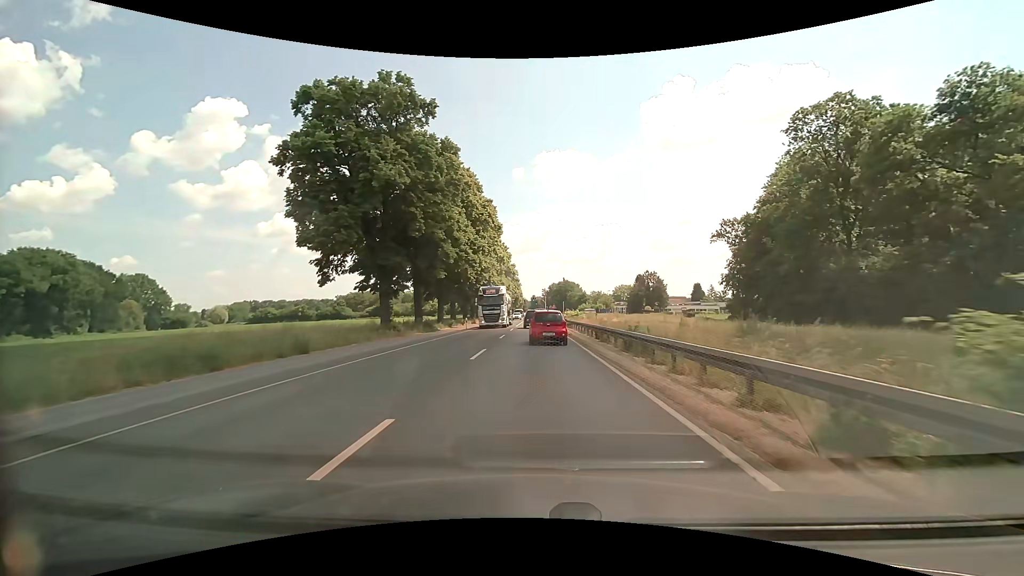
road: primary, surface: asphalt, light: Day
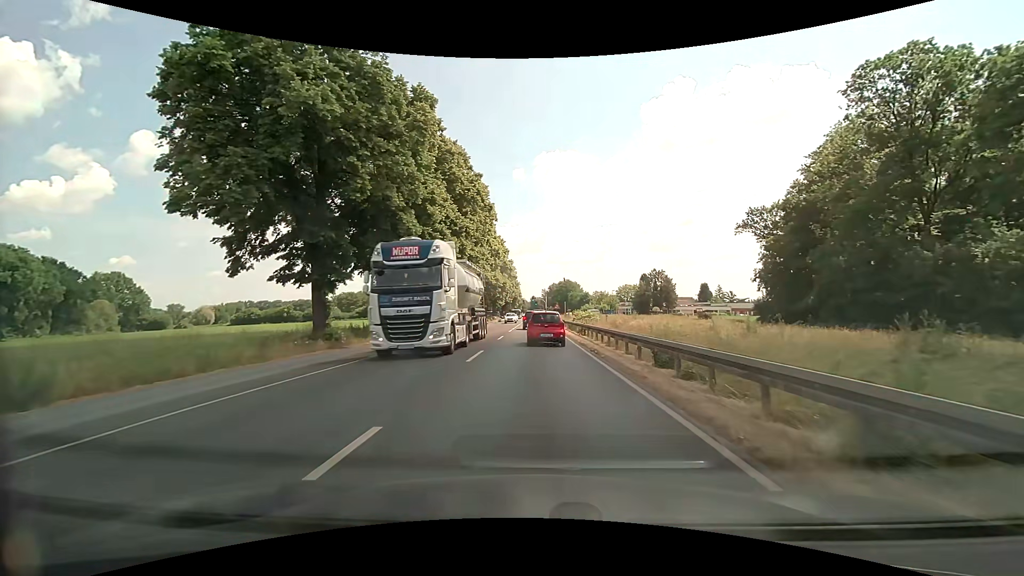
(0.0, +12.5) m; 0°
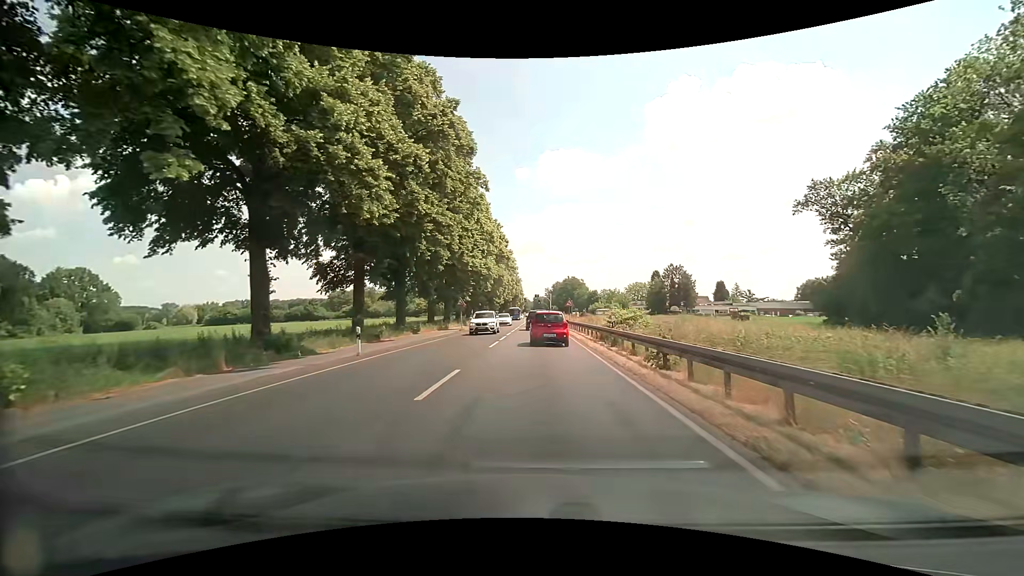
(0.0, +18.5) m; 0°
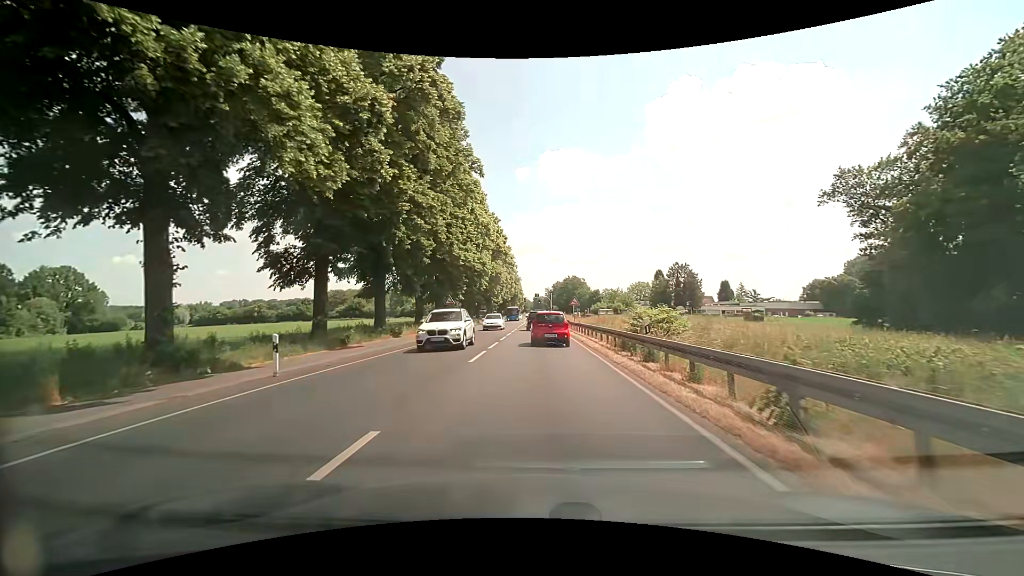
(0.0, +6.1) m; 0°
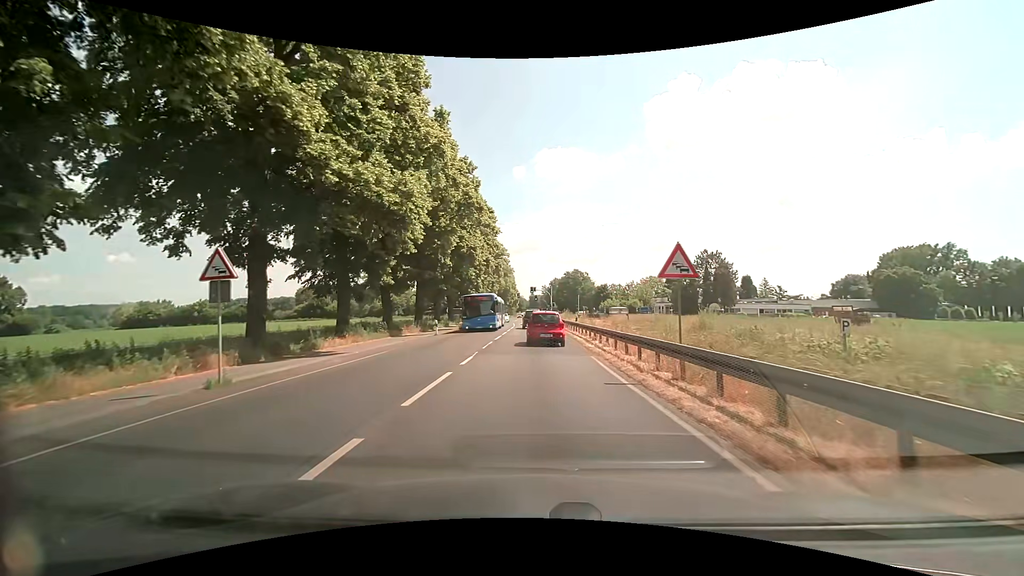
(+0.1, +30.1) m; 0°
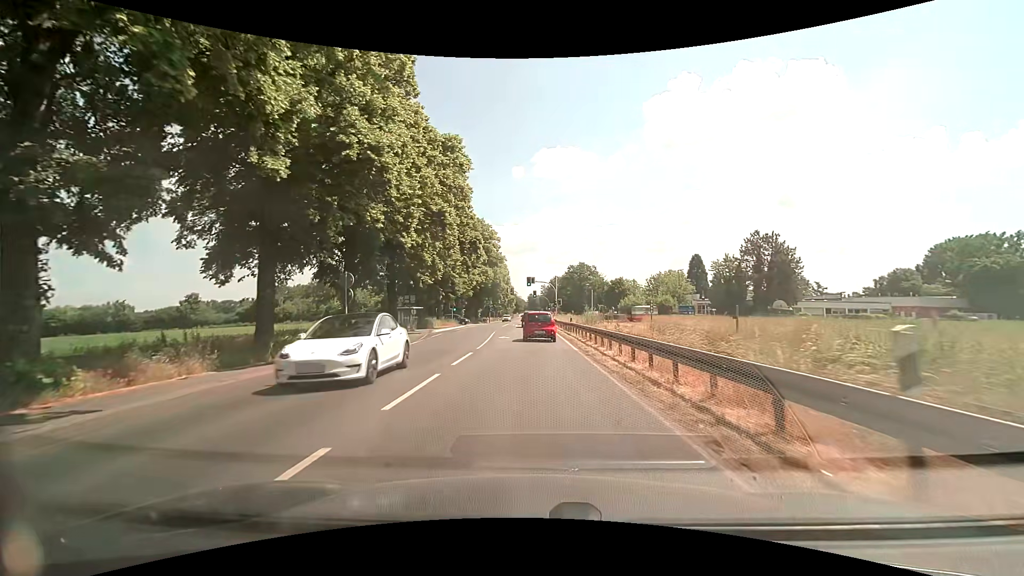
(+0.1, +30.8) m; 0°
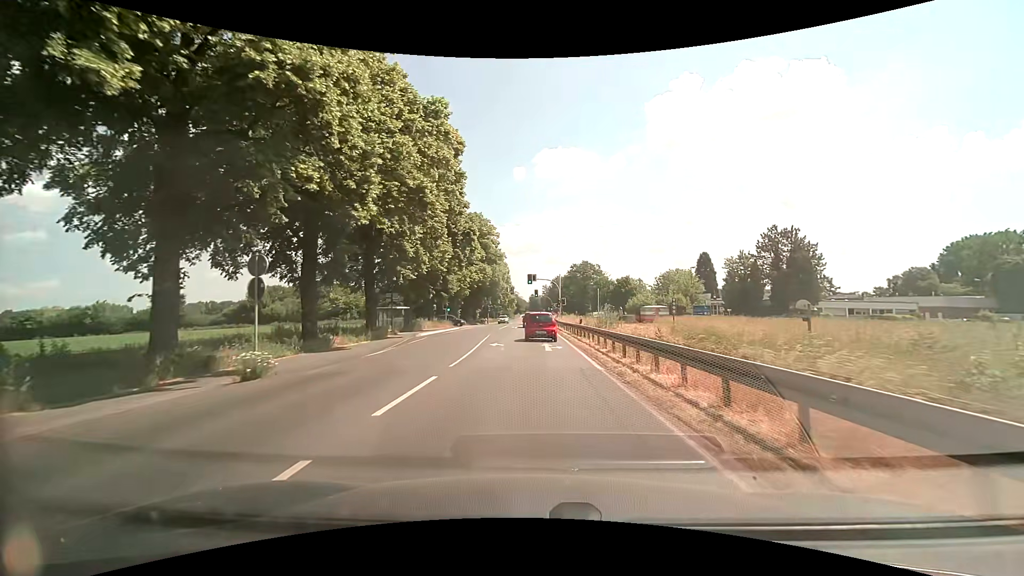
(0.0, +6.6) m; 0°
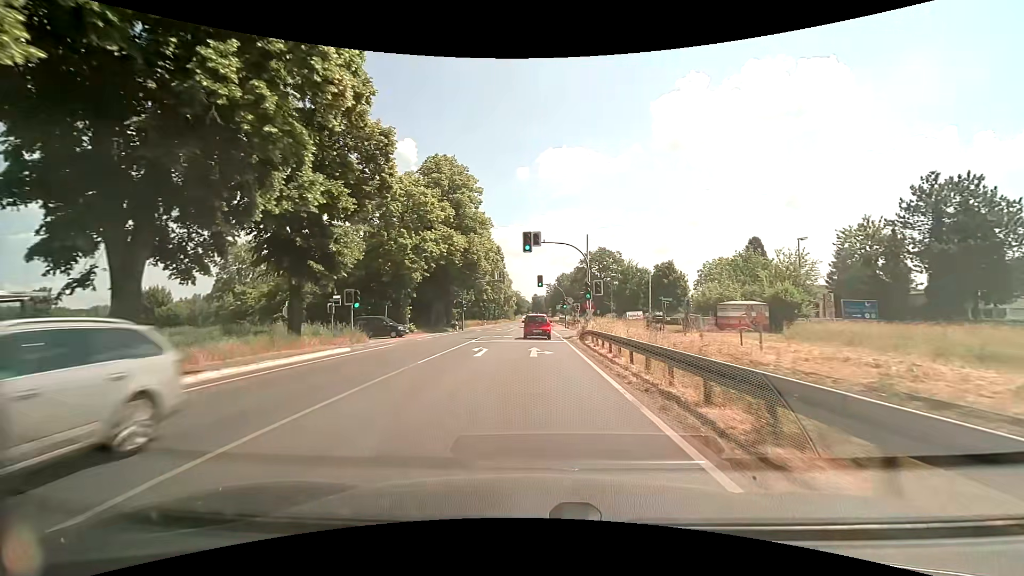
(0.0, +35.8) m; 0°
(0, +10) (0, +20) (0, +30) (0, +40) (0, +50) (0, +60) (-1, +70) (-1, +80) (-1, +90) (-1, +100) m
